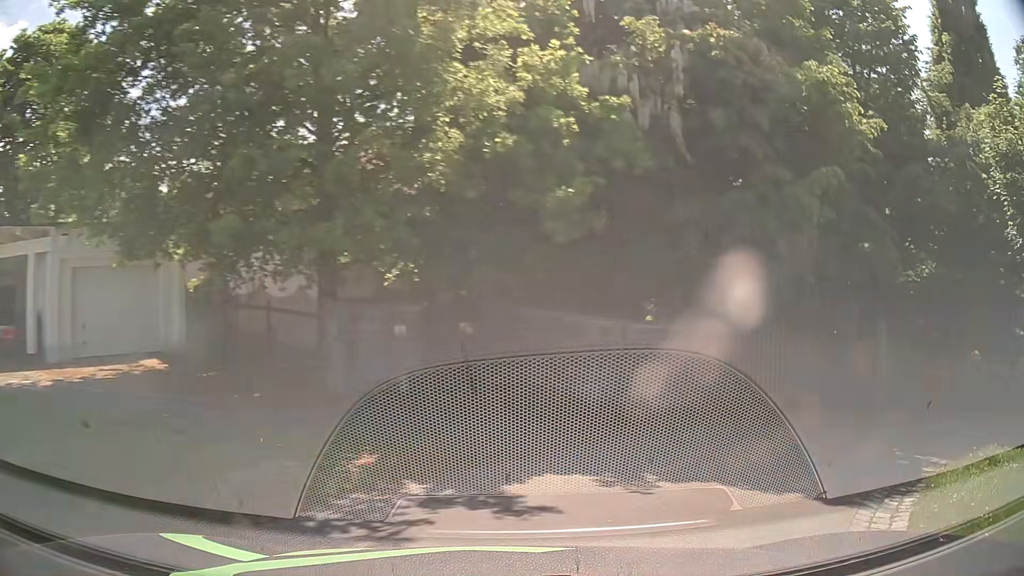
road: residential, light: Day
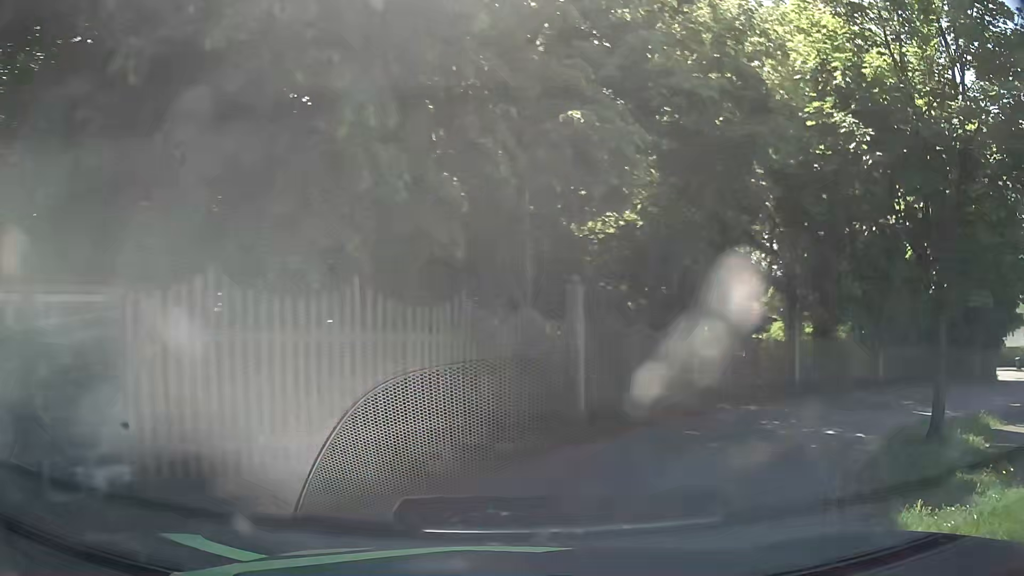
(+1.9, +6.6) m; +32°
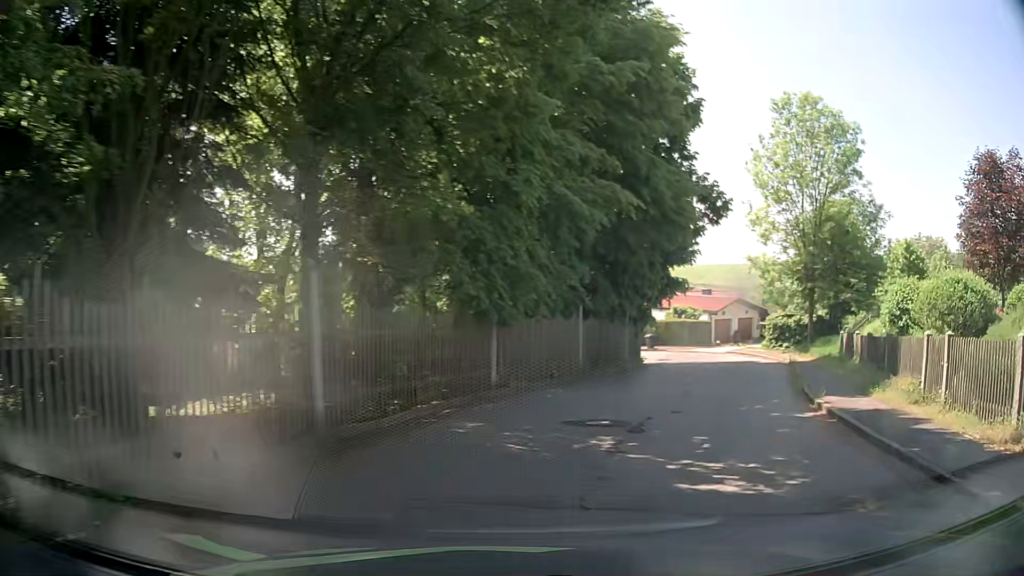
(+4.0, +11.6) m; +37°
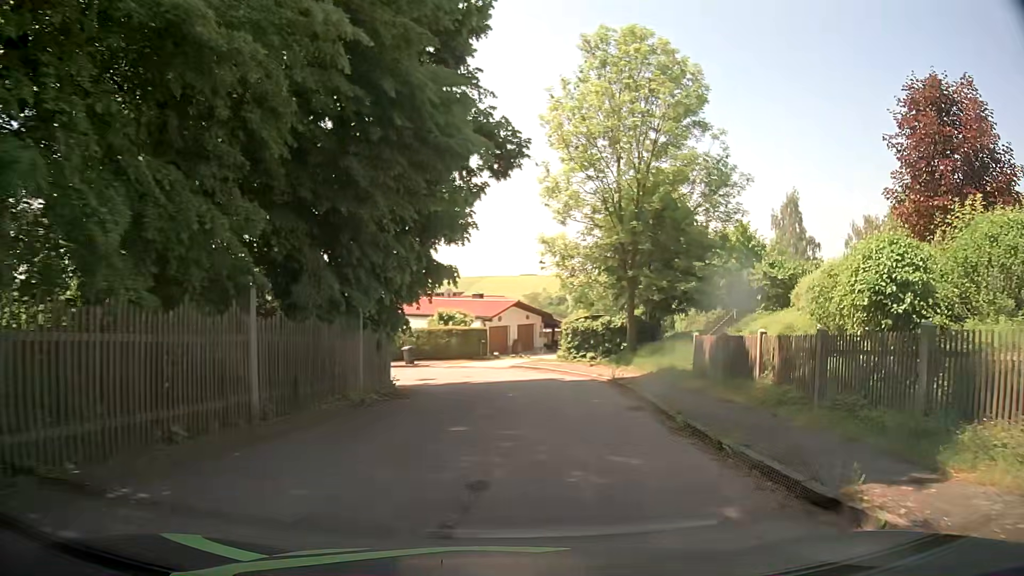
(+1.9, +9.6) m; +20°
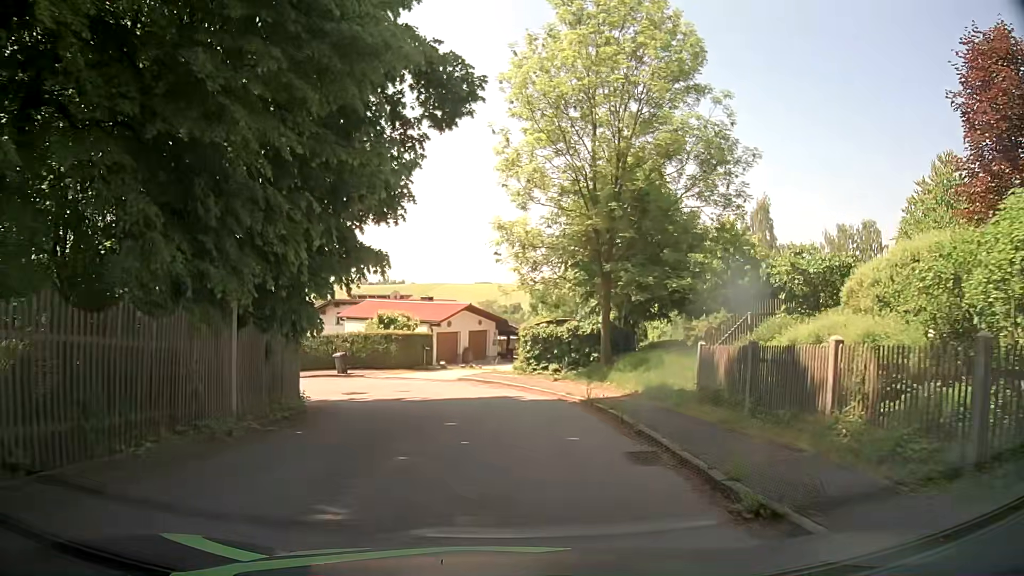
(+0.2, +5.0) m; +4°
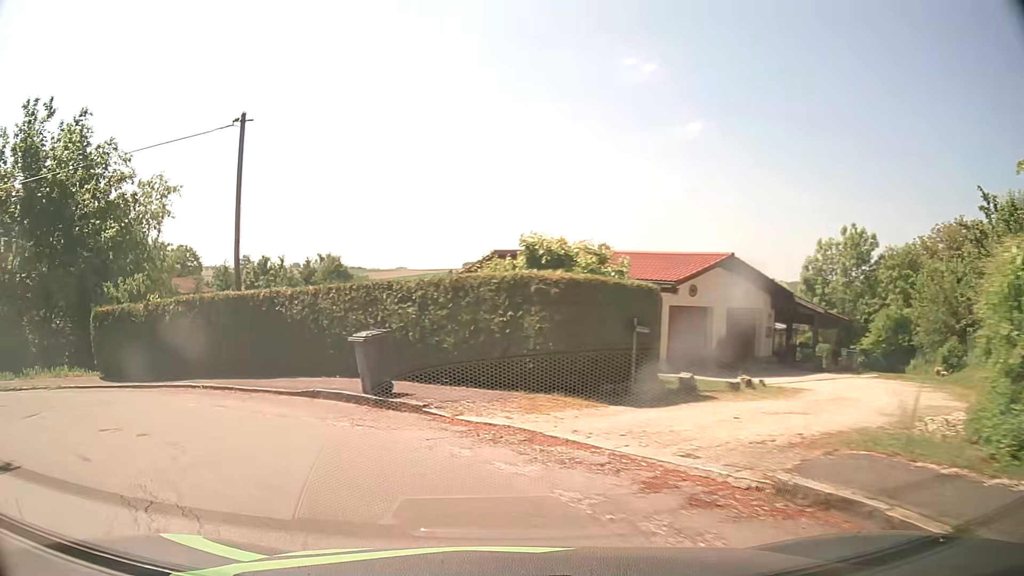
(-1.5, +20.9) m; -20°
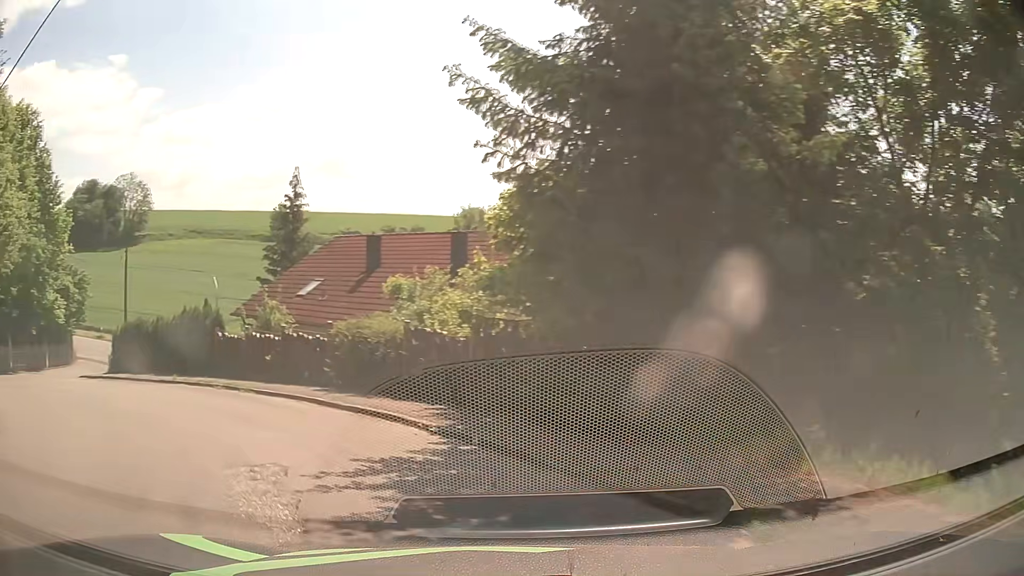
(-8.9, +11.9) m; -79°
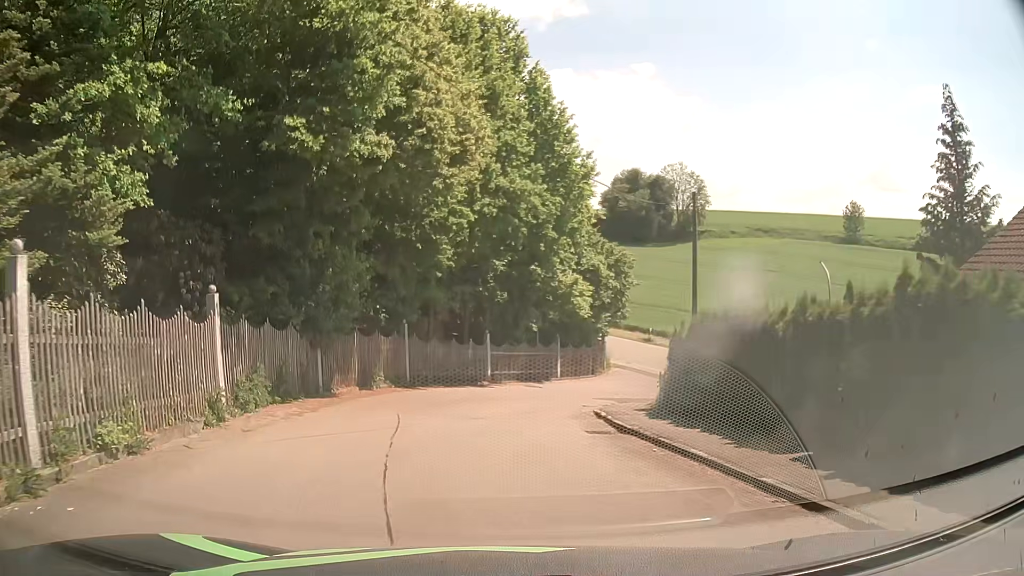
(-7.3, +13.3) m; -47°
